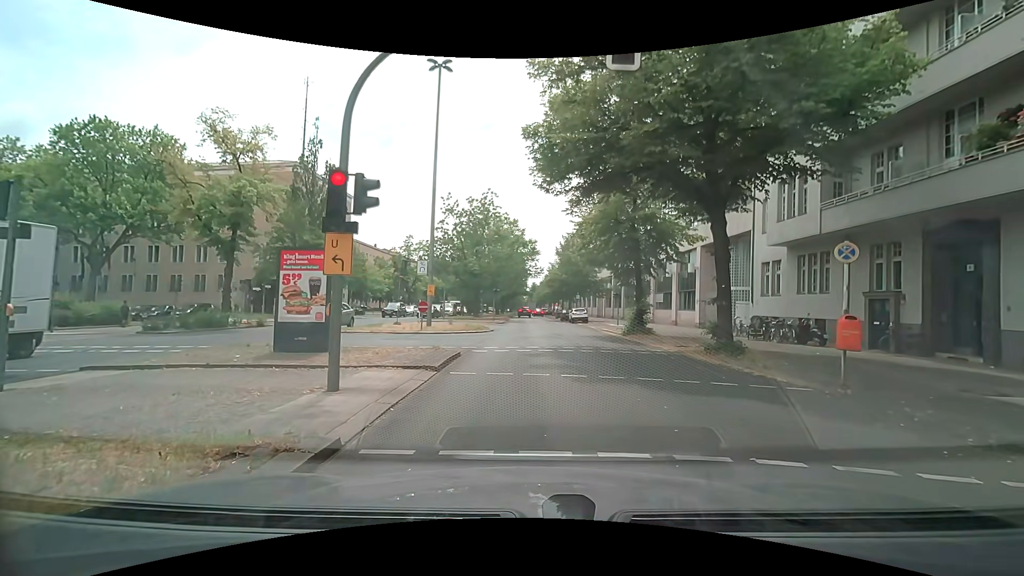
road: primary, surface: asphalt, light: Day
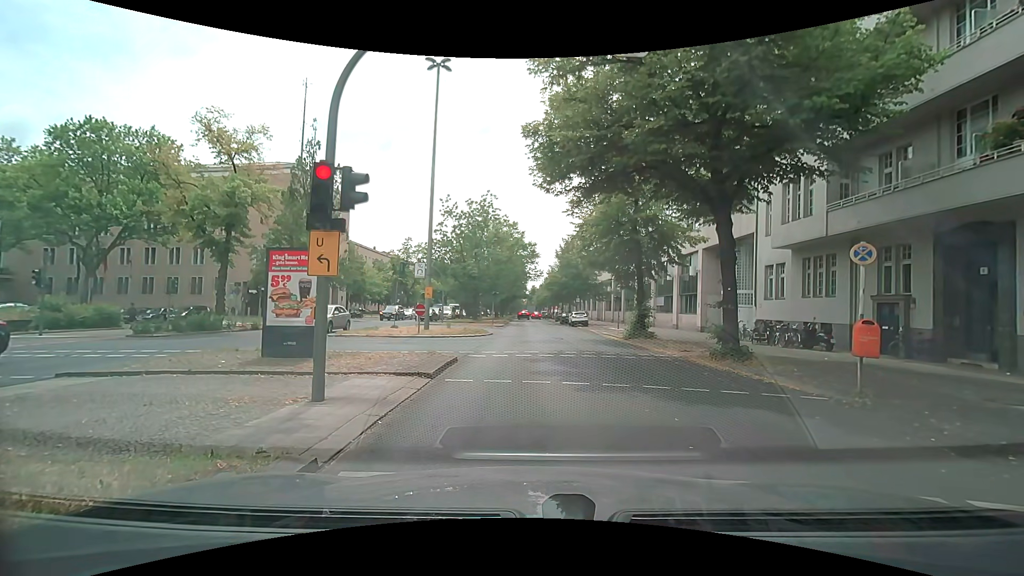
(0.0, +0.5) m; 0°
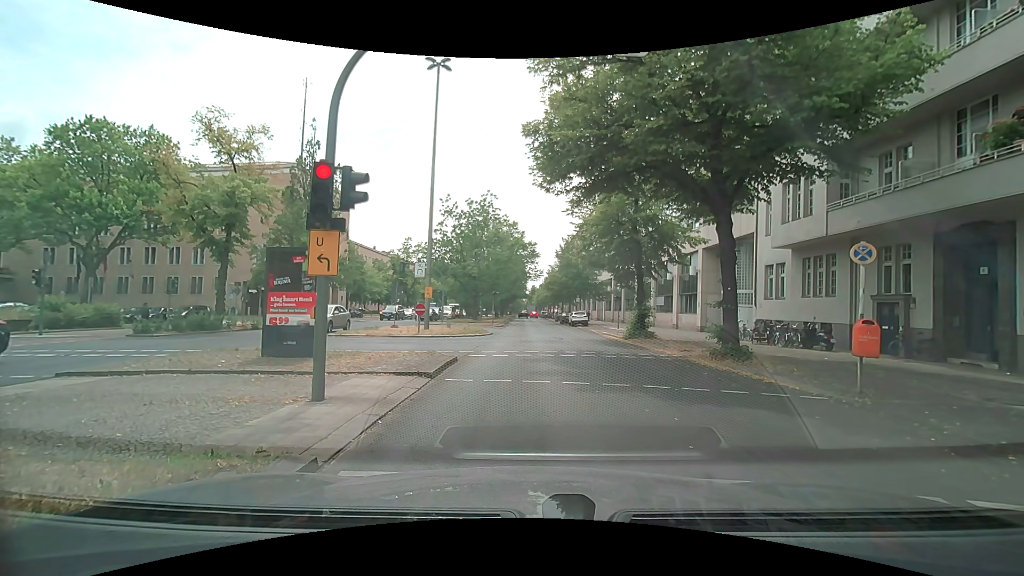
(0.0, +0.1) m; 0°
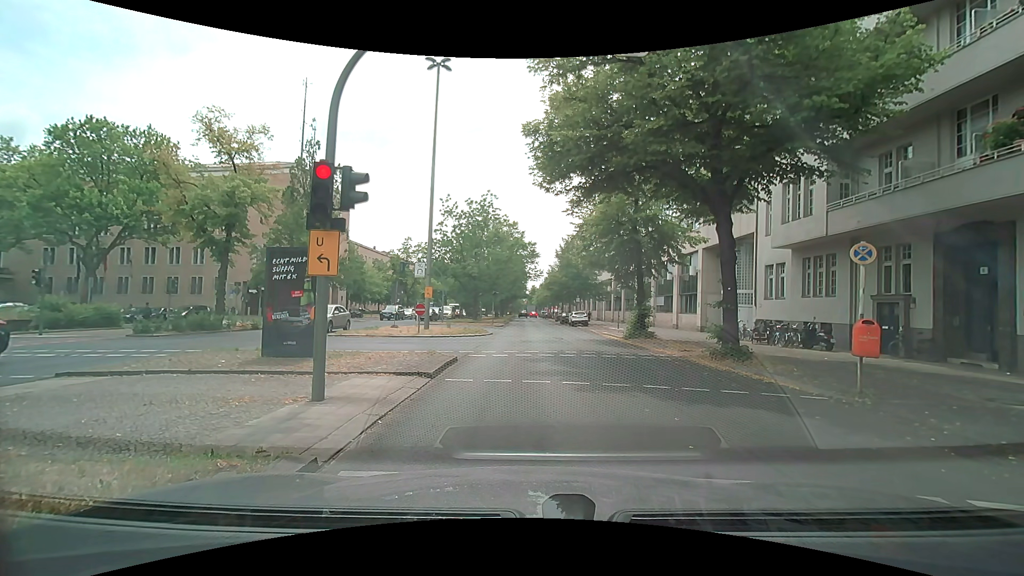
(0.0, 0.0) m; 0°
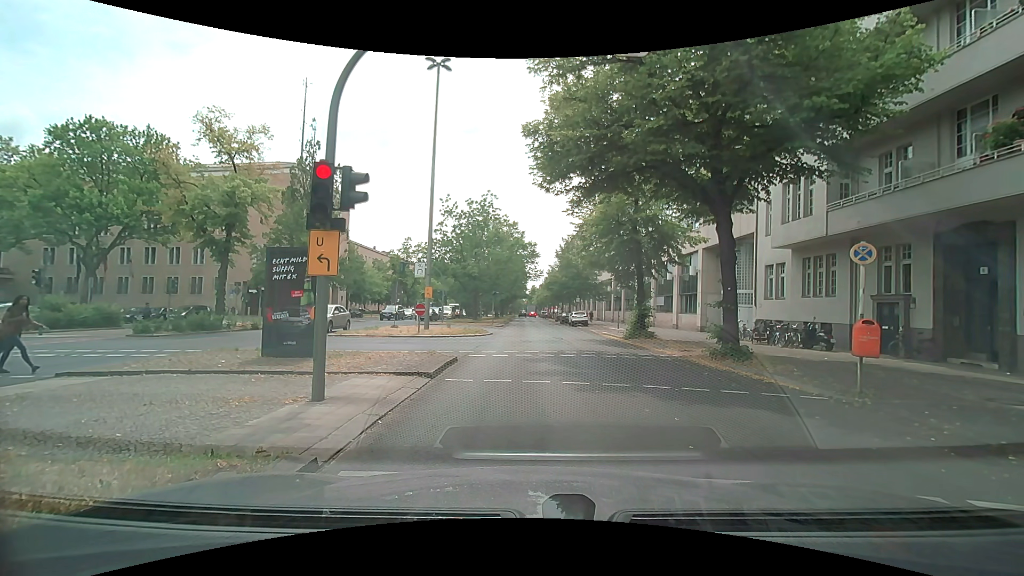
(0.0, 0.0) m; 0°
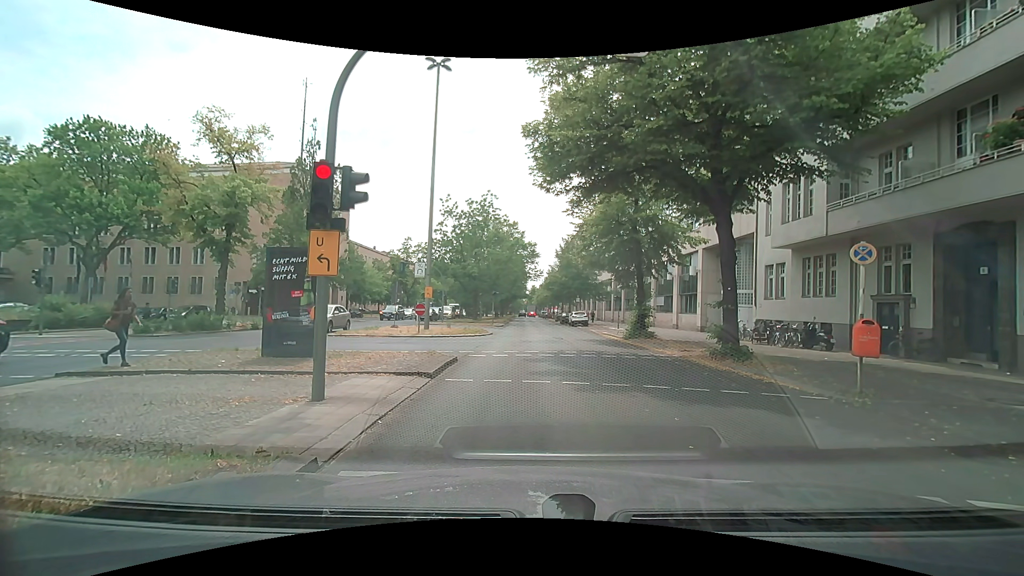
(0.0, 0.0) m; 0°
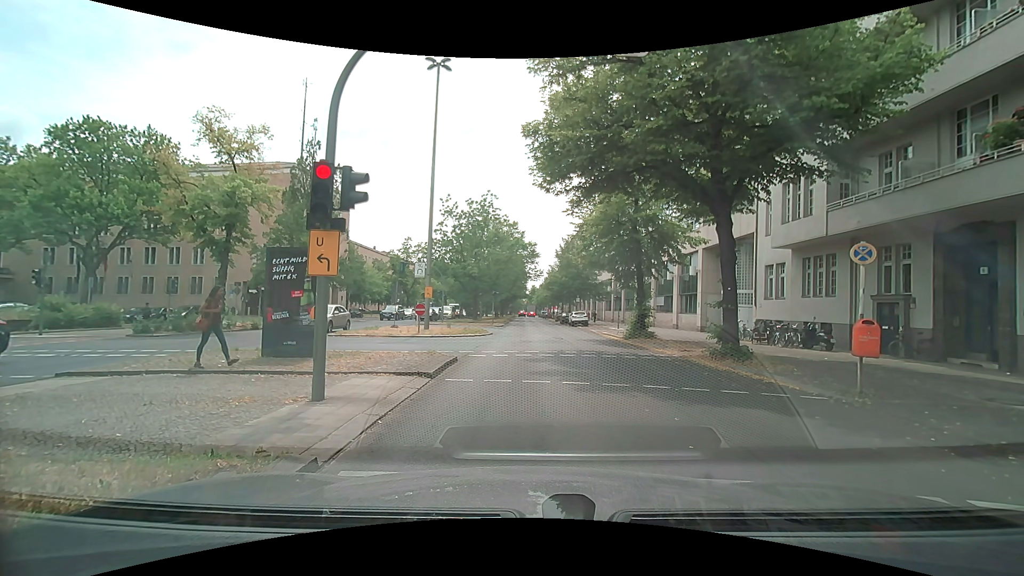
(0.0, 0.0) m; 0°
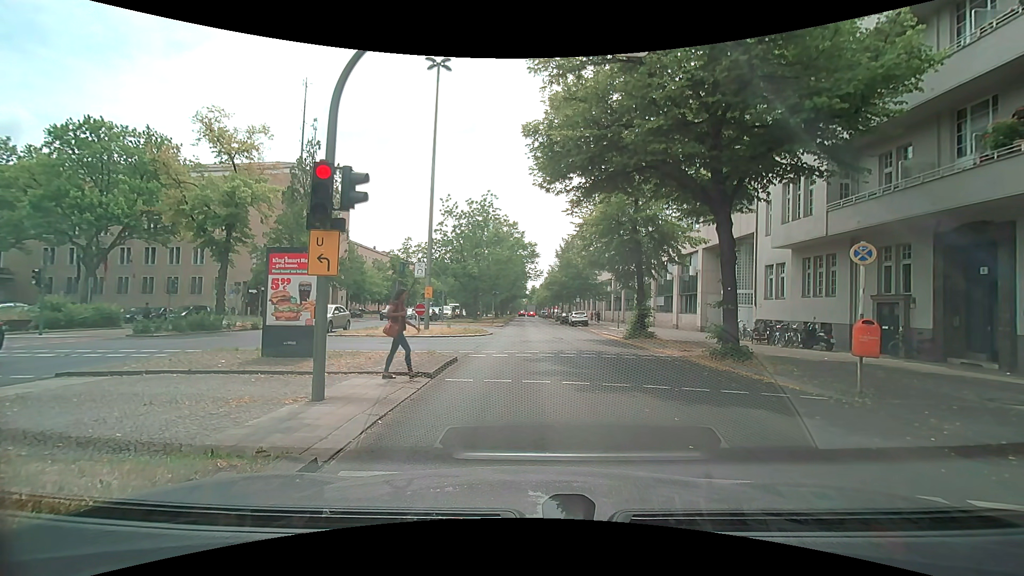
(0.0, 0.0) m; 0°
(0, +10) (-1, +20) (-2, +30) (-2, +40) (-3, +50) (-3, +60) (-3, +70) (-3, +80) (-3, +90) (-3, +100) m
